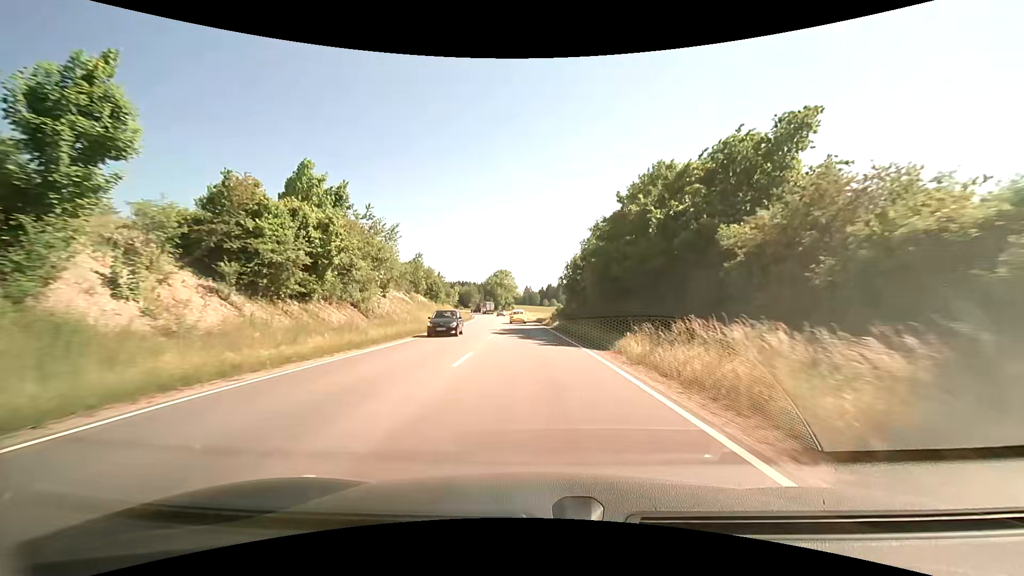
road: primary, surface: asphalt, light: Day
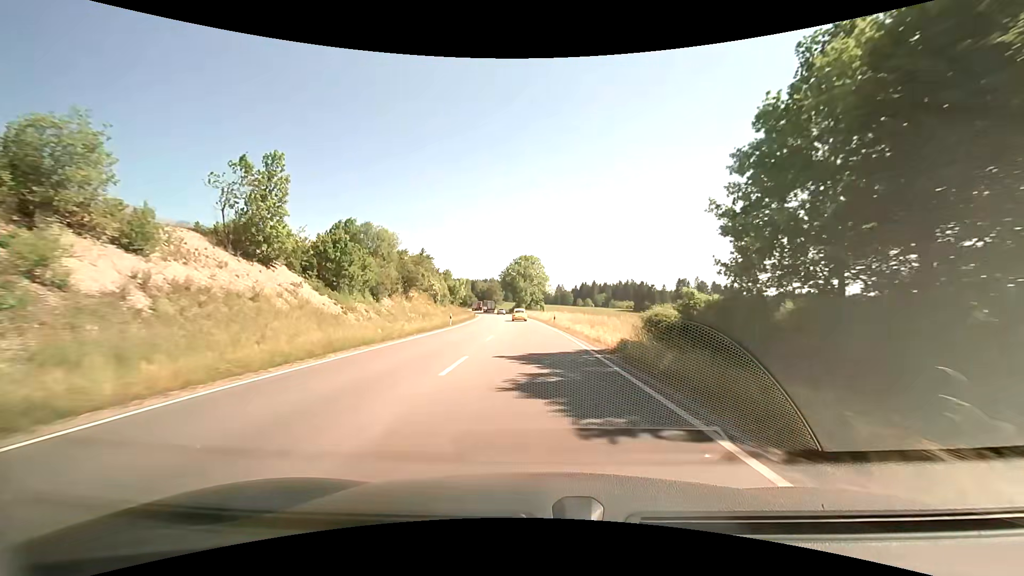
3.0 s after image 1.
(-1.8, +50.5) m; -3°
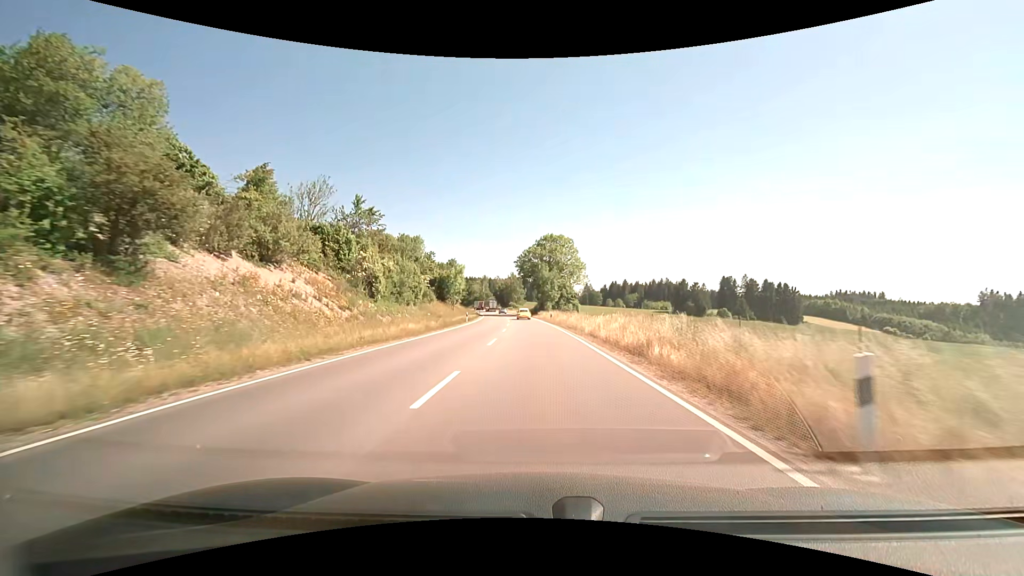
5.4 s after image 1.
(-1.4, +39.9) m; -3°
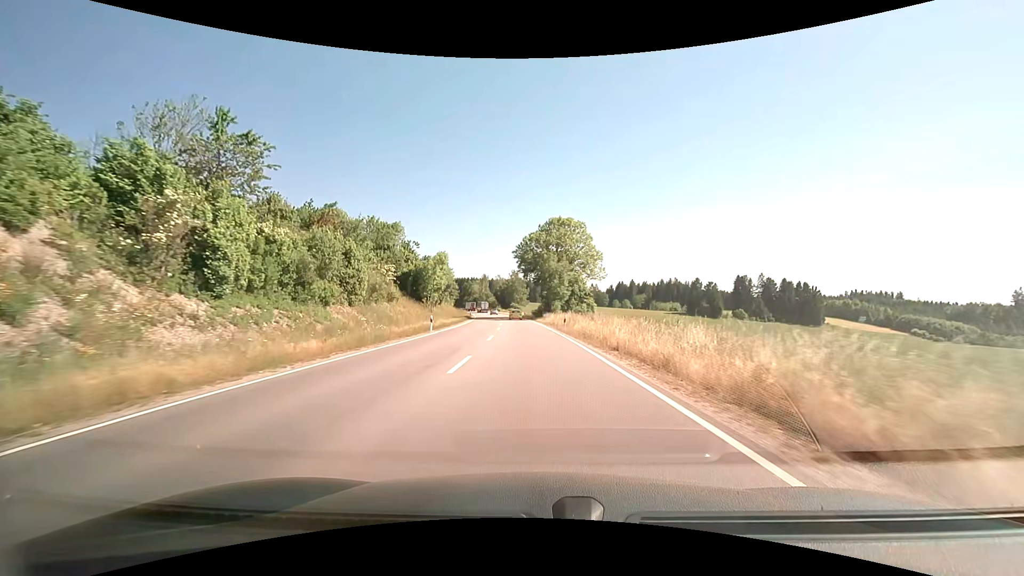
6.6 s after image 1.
(-0.1, +20.3) m; 0°
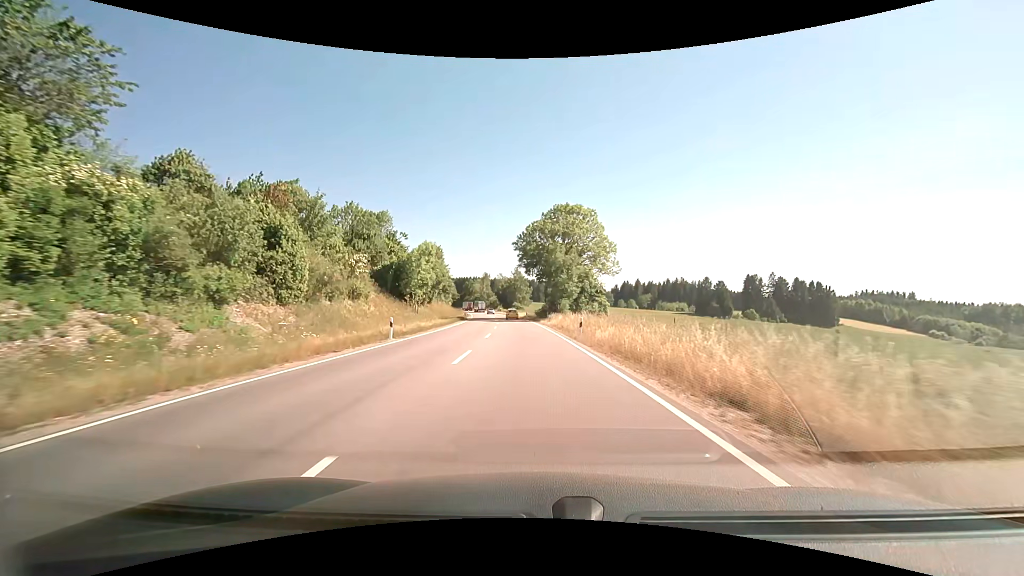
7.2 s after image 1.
(0.0, +10.3) m; 0°
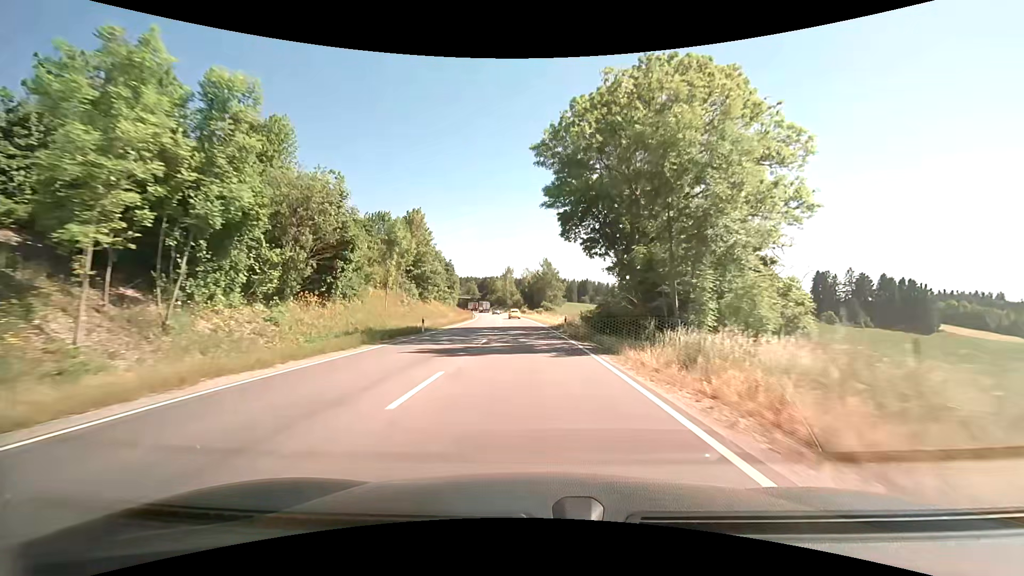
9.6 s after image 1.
(-1.5, +42.4) m; -3°
(0, +10) (0, +20) (-1, +30) (-1, +40) (-2, +50) (-3, +60) (-3, +70) (-4, +80) (-6, +90) (-7, +100) m
